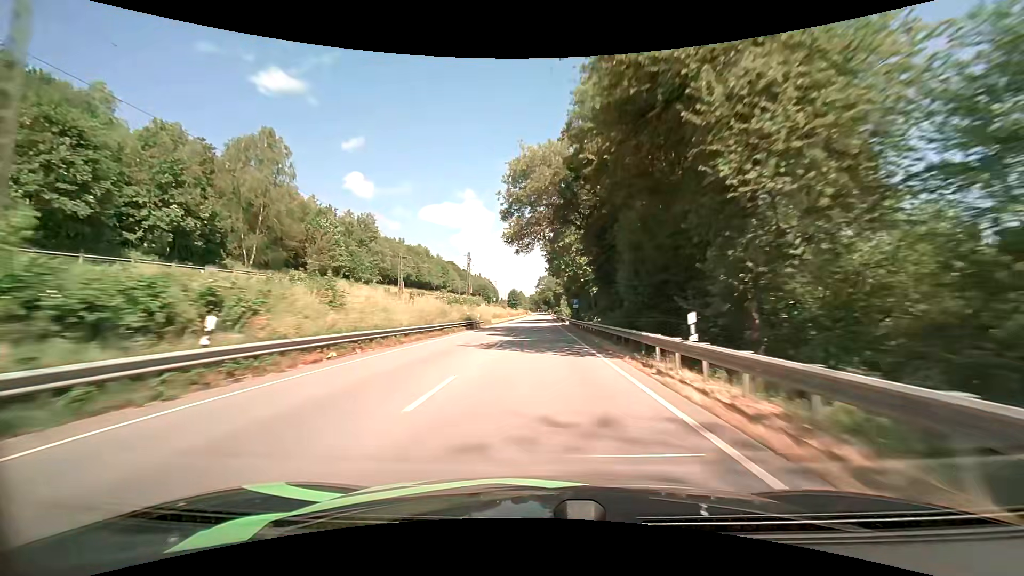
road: primary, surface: asphalt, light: Day
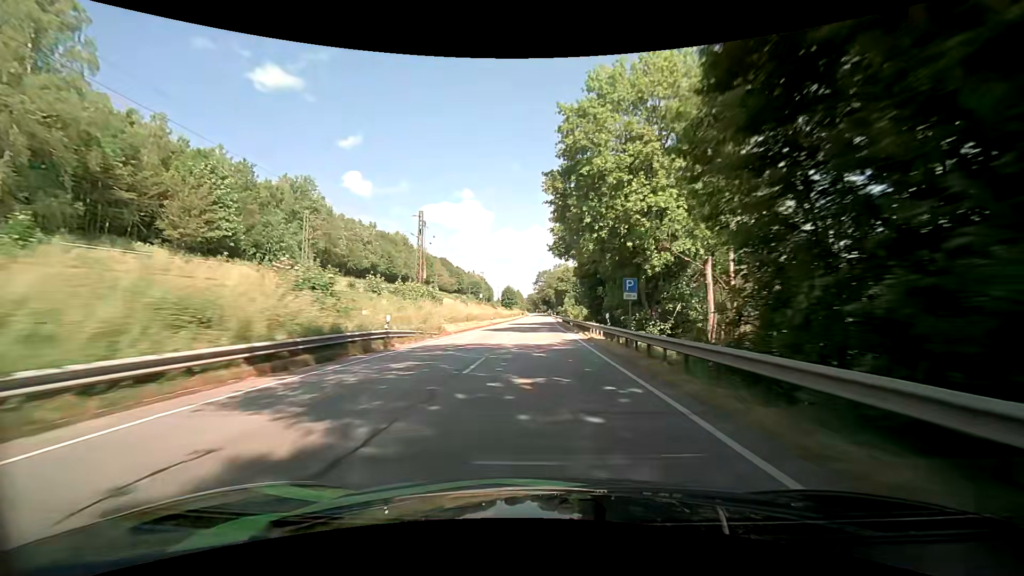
(-0.1, +32.5) m; 0°
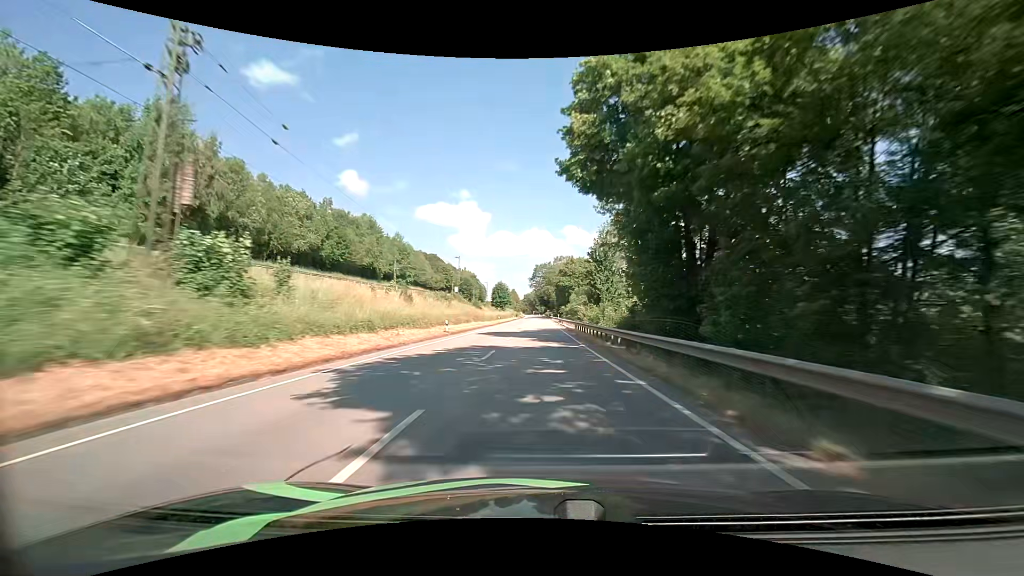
(0.0, +32.7) m; 0°
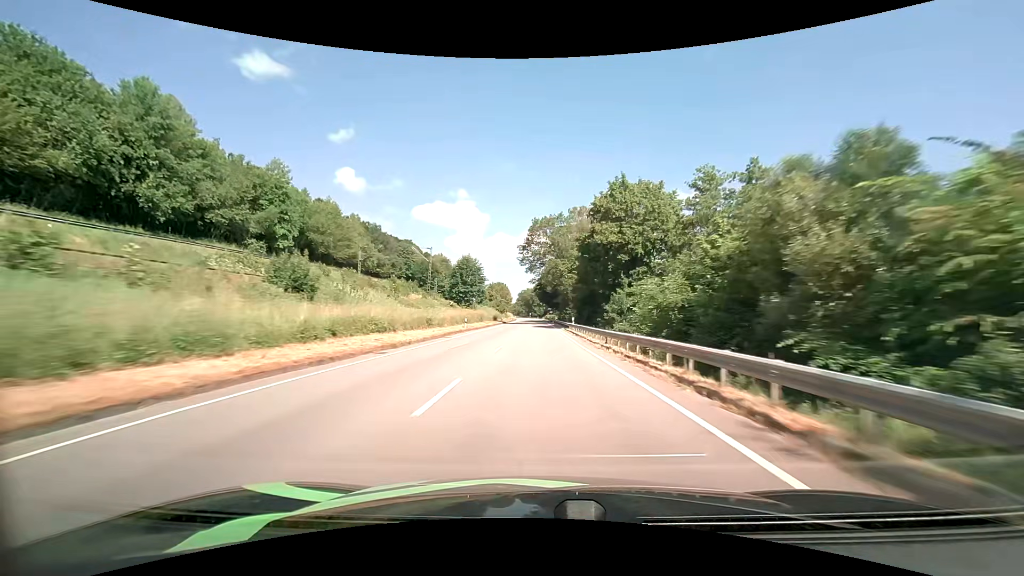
(+0.7, +82.1) m; +1°
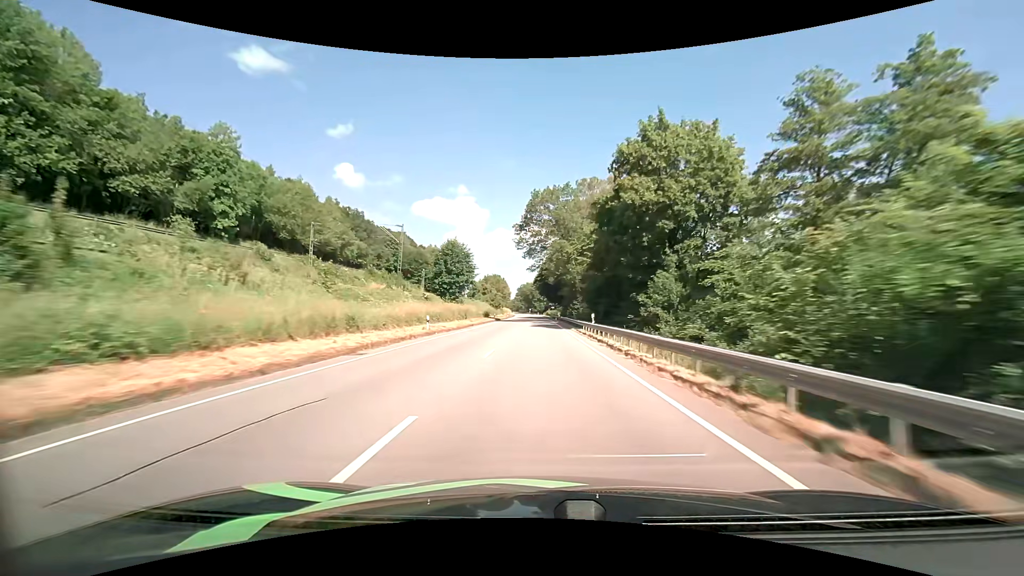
(0.0, +16.4) m; 0°
